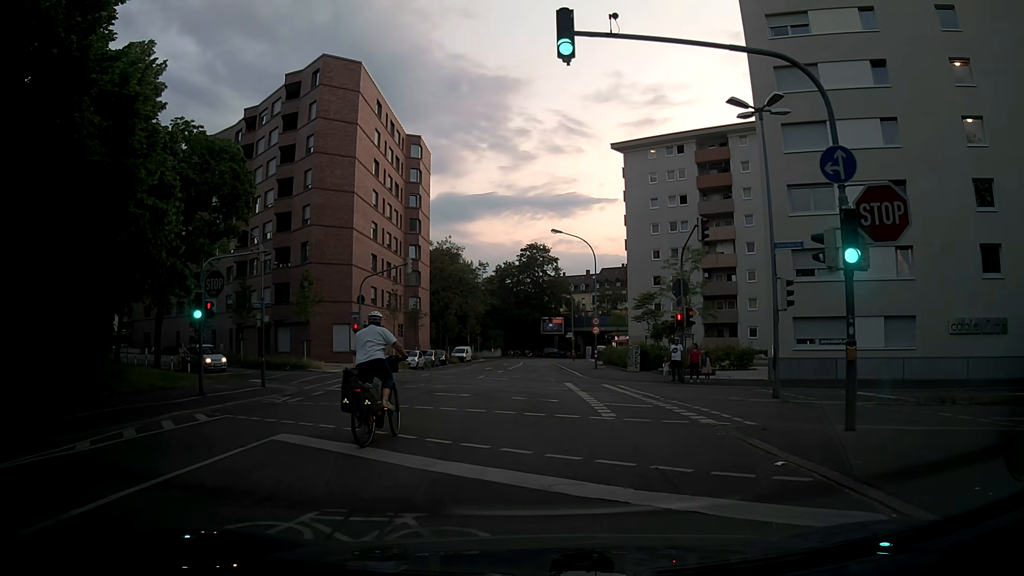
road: tertiary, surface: asphalt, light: Sunrise
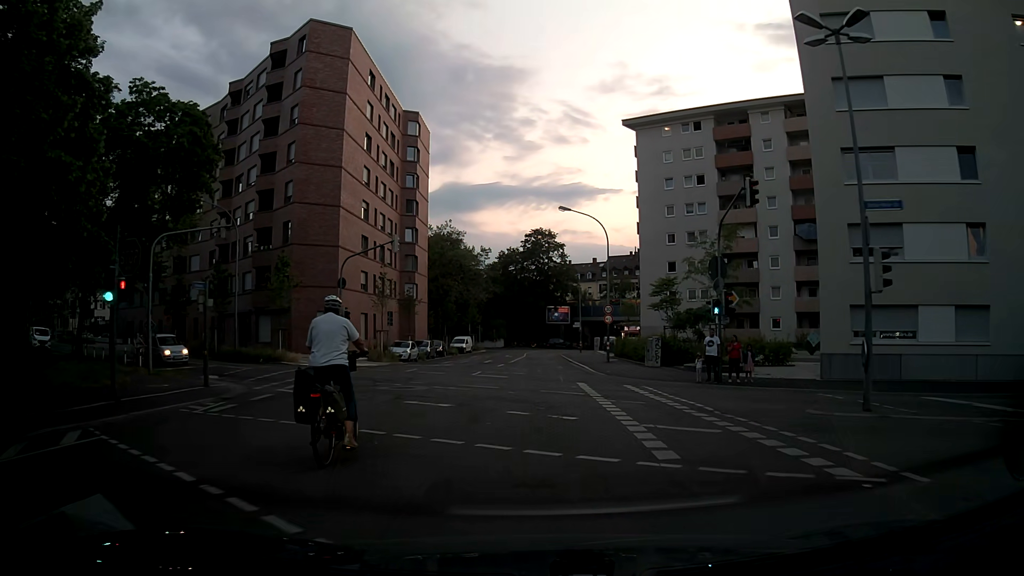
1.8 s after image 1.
(0.0, +5.4) m; +1°
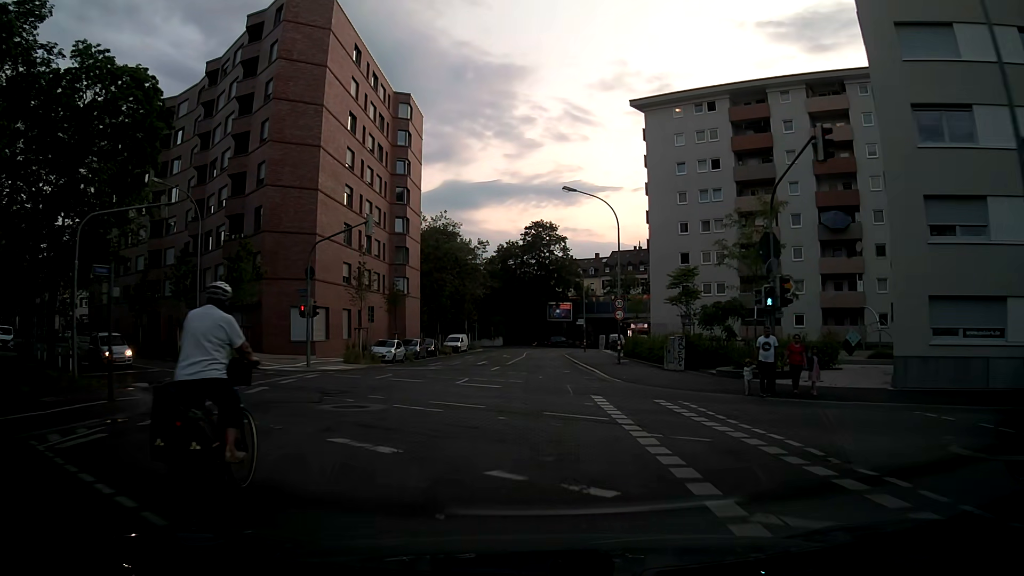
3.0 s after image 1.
(0.0, +5.5) m; 0°
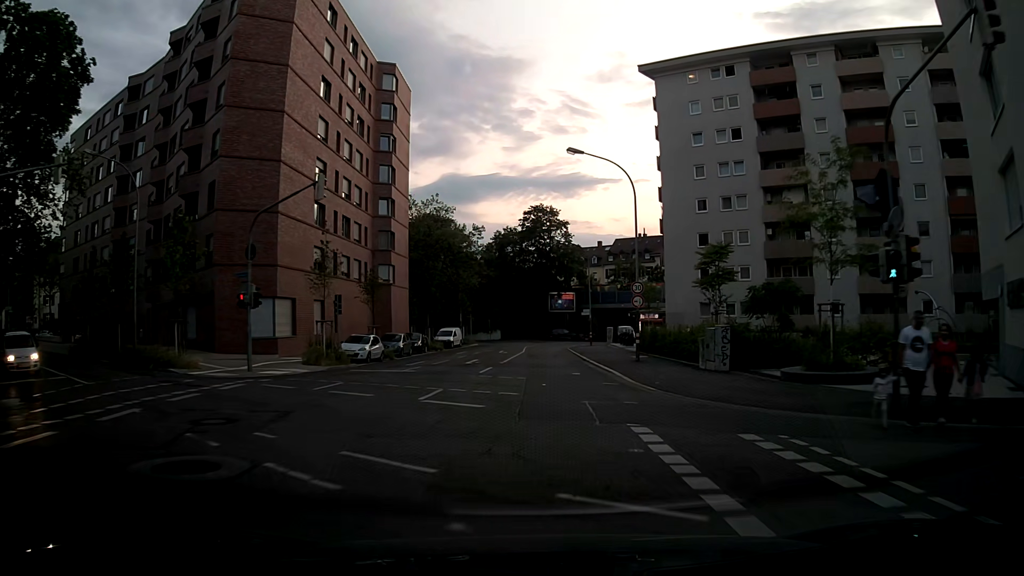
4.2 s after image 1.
(0.0, +6.8) m; +1°
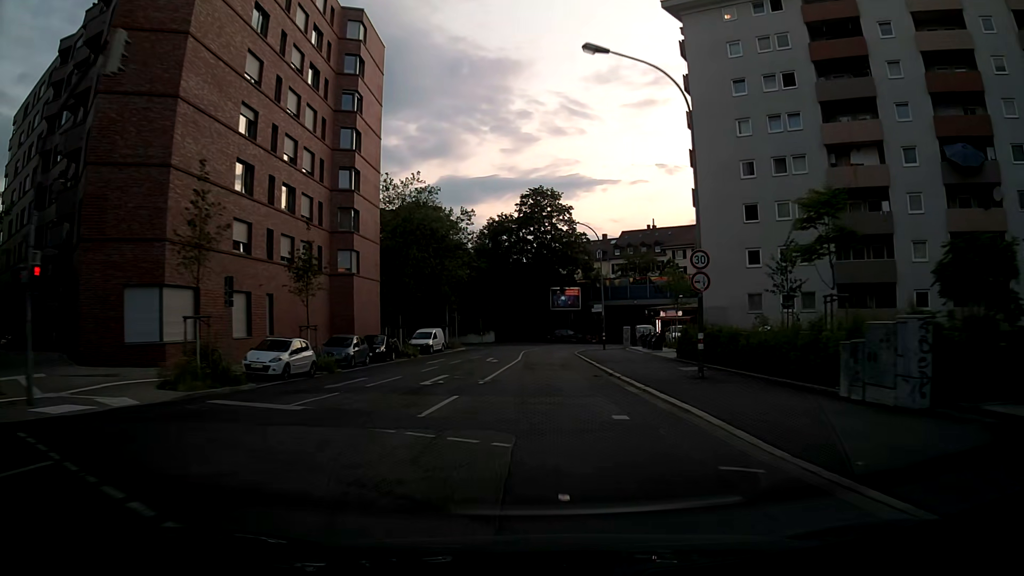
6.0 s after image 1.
(-0.3, +12.3) m; 0°
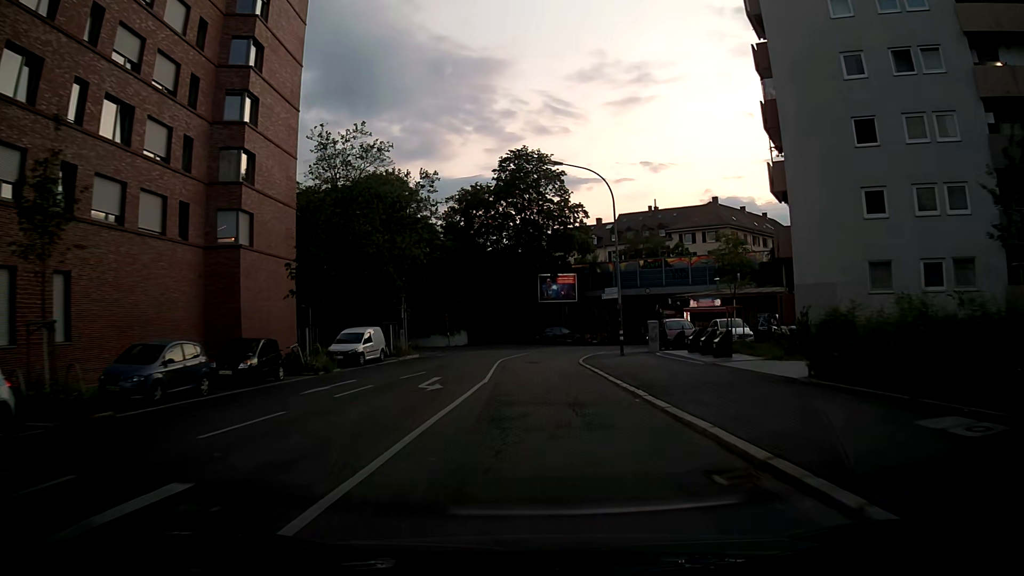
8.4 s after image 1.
(0.0, +16.7) m; 0°
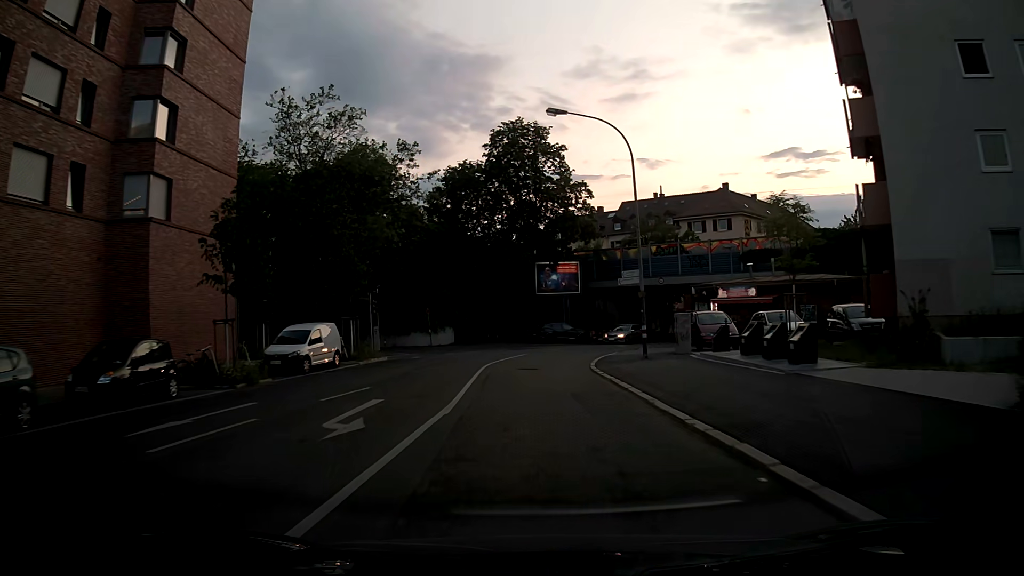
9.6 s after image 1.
(+0.1, +7.7) m; +2°
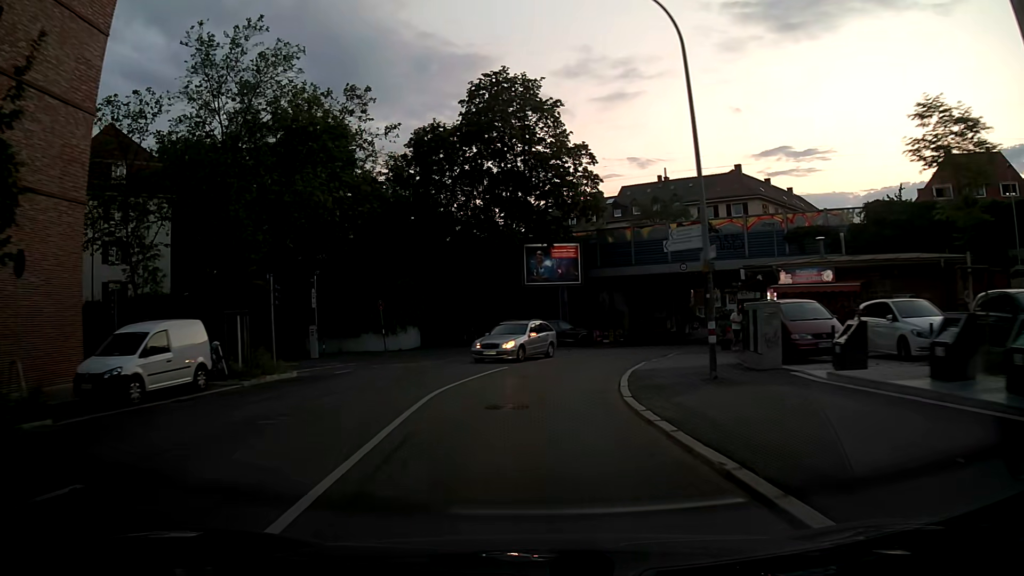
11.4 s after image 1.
(-0.1, +11.1) m; -1°
